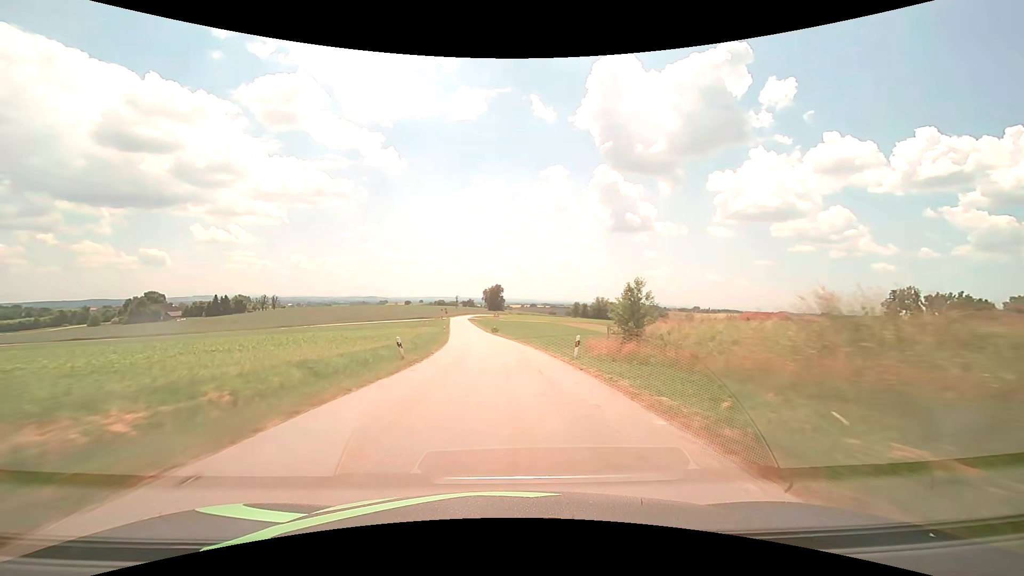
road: tertiary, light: Day
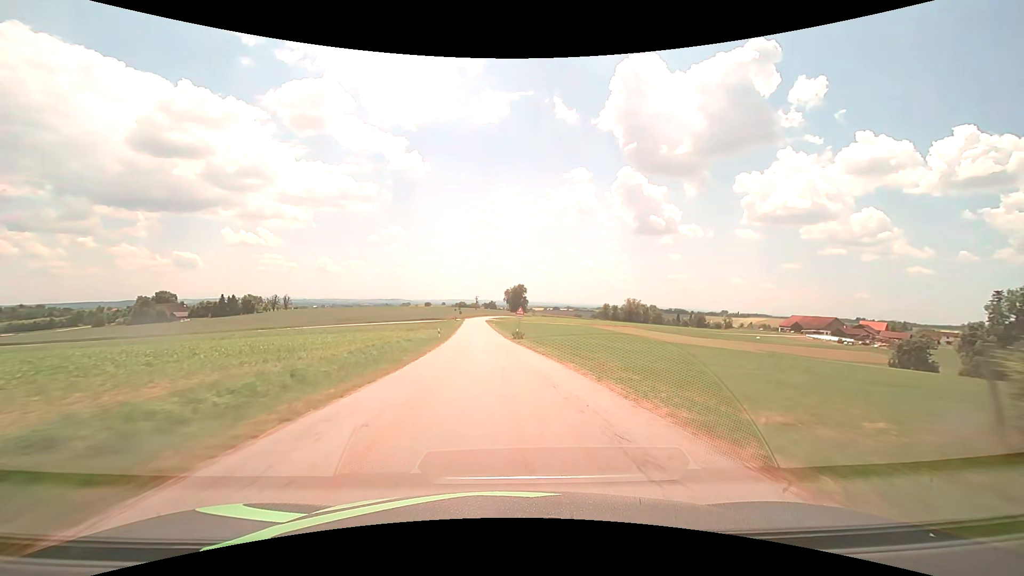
(-0.6, +25.3) m; -3°
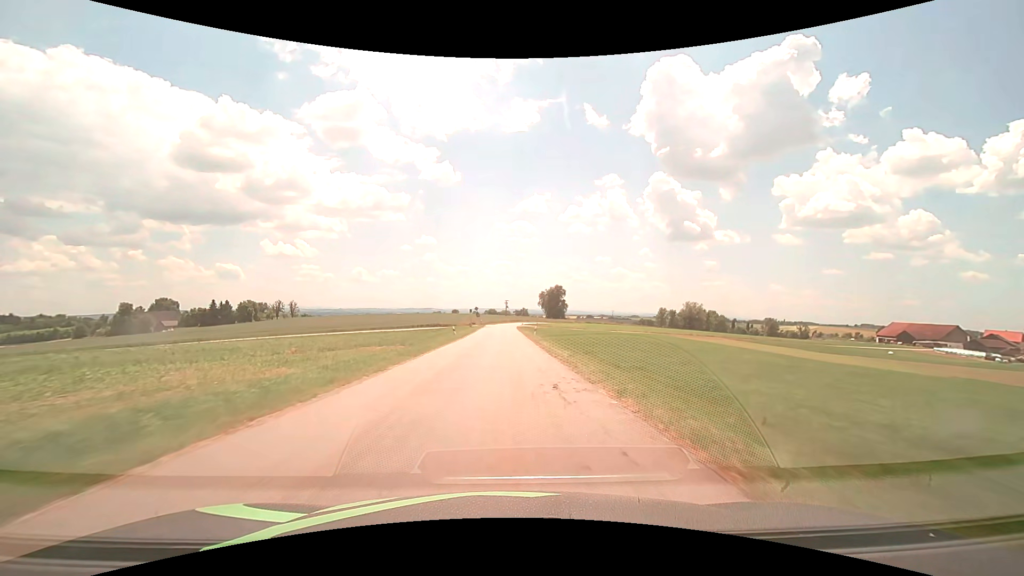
(-2.0, +50.2) m; -3°
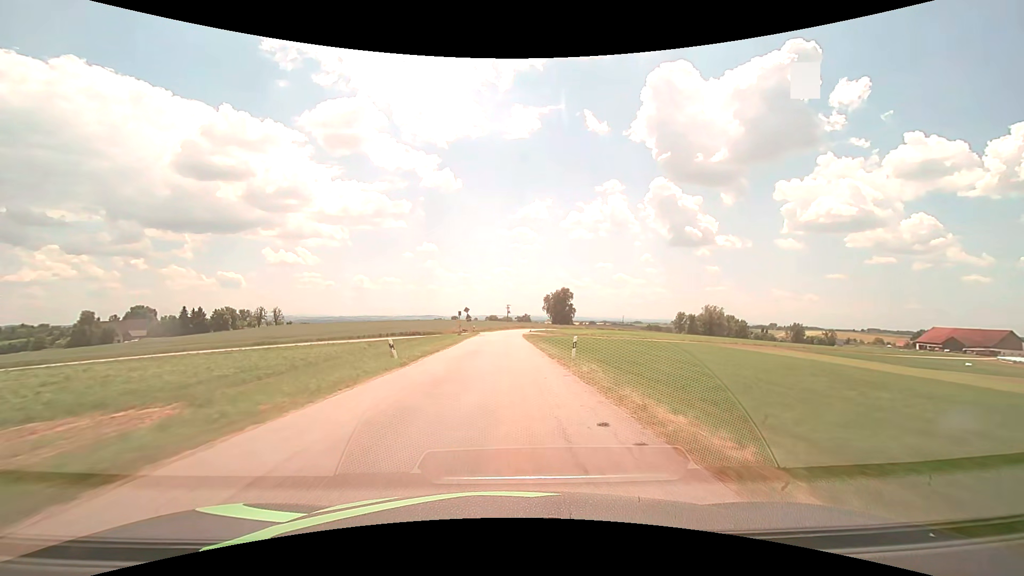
(-0.1, +24.9) m; 0°
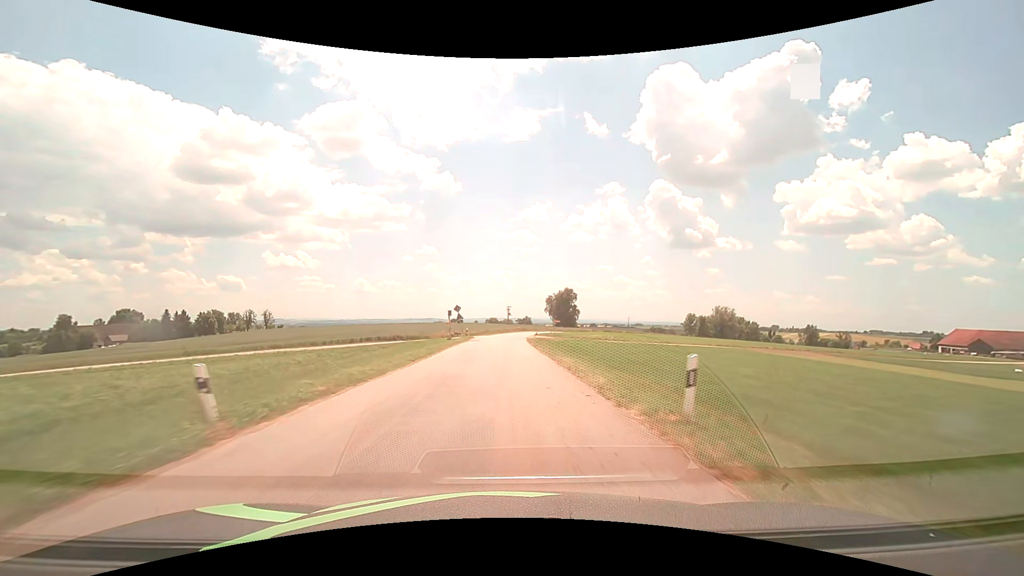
(0.0, +12.5) m; 0°
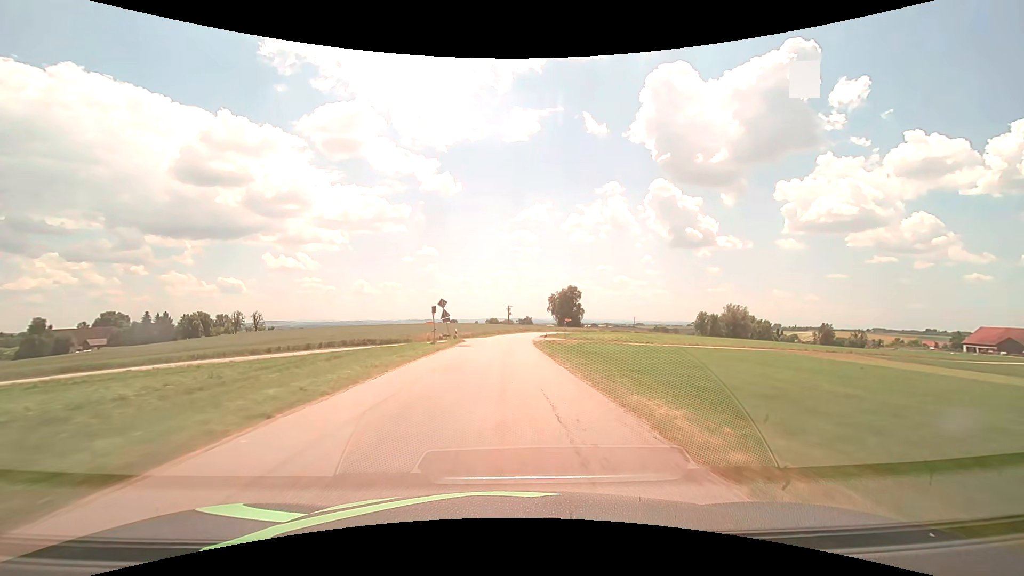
(0.0, +12.4) m; 0°
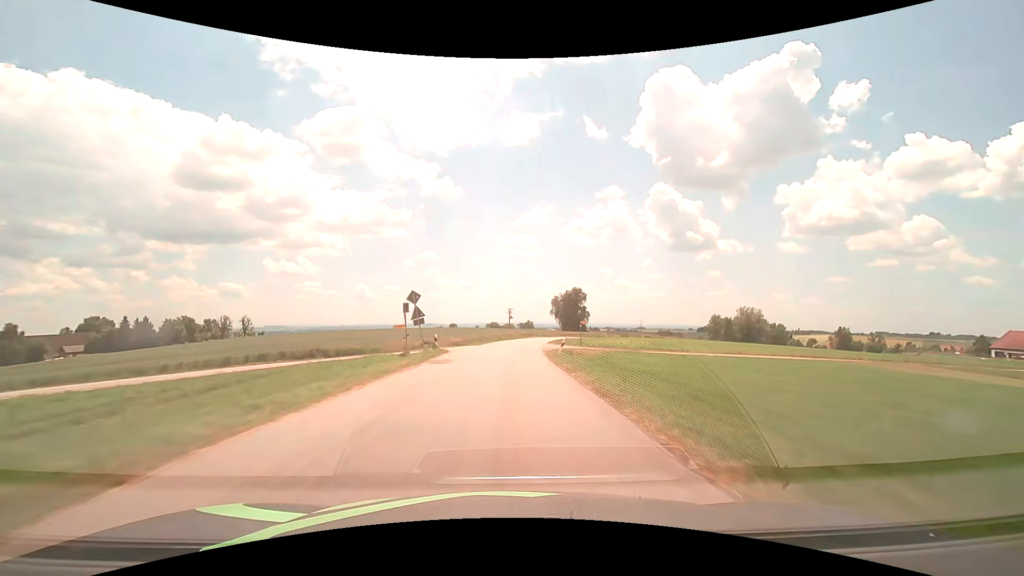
(0.0, +12.4) m; 0°
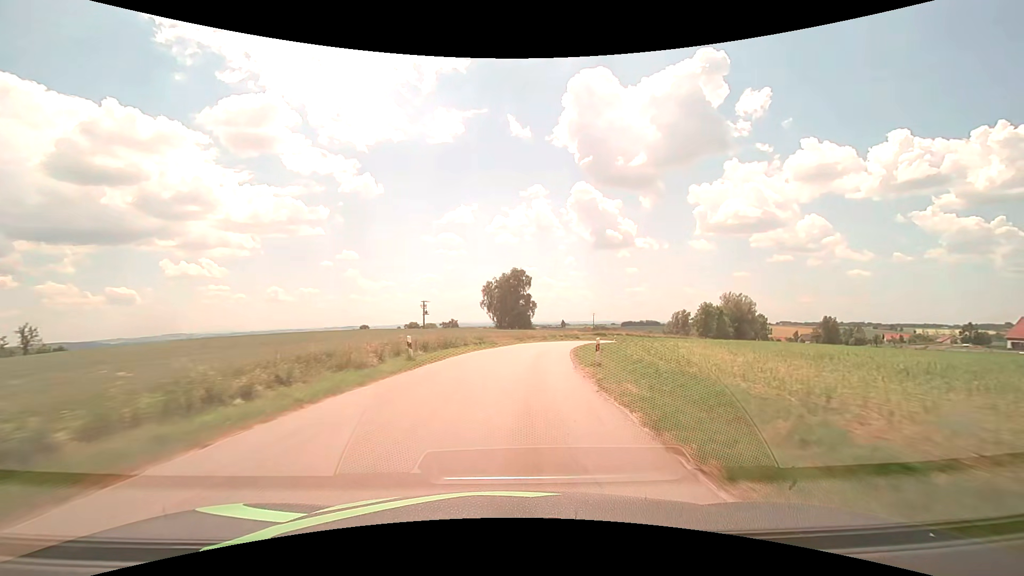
(+3.2, +62.0) m; +8°
(0, +10) (+1, +20) (+2, +30) (+4, +40) (+6, +50) (+9, +59) (+12, +69) (+16, +78) (+21, +87) (+26, +95) m
